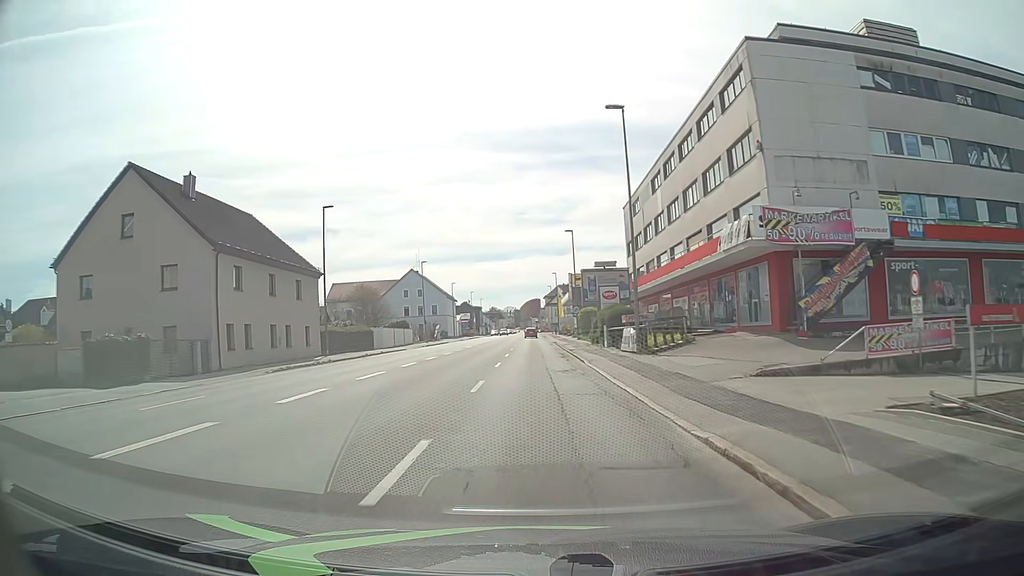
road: tertiary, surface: asphalt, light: Day
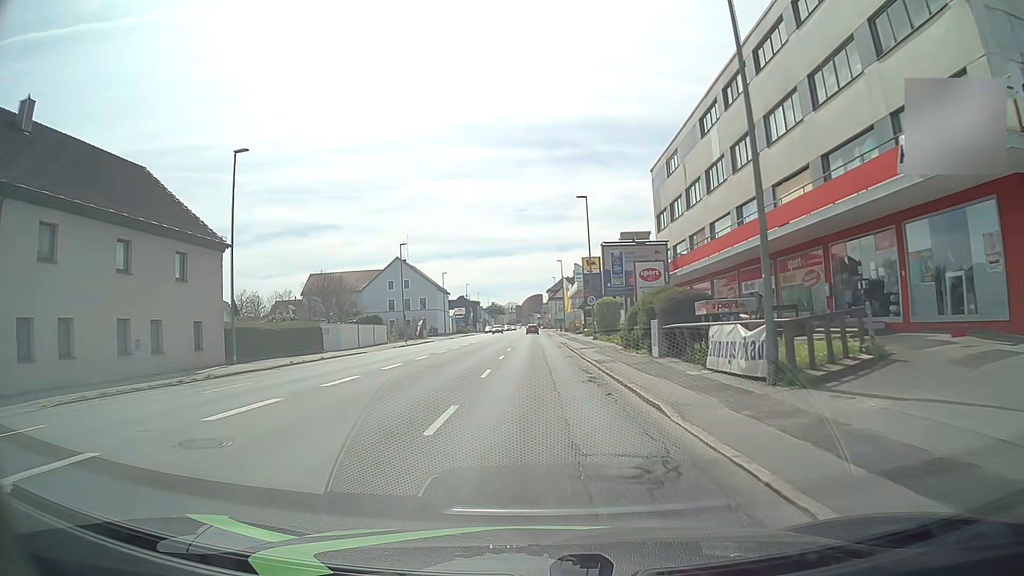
(0.0, +15.1) m; 0°
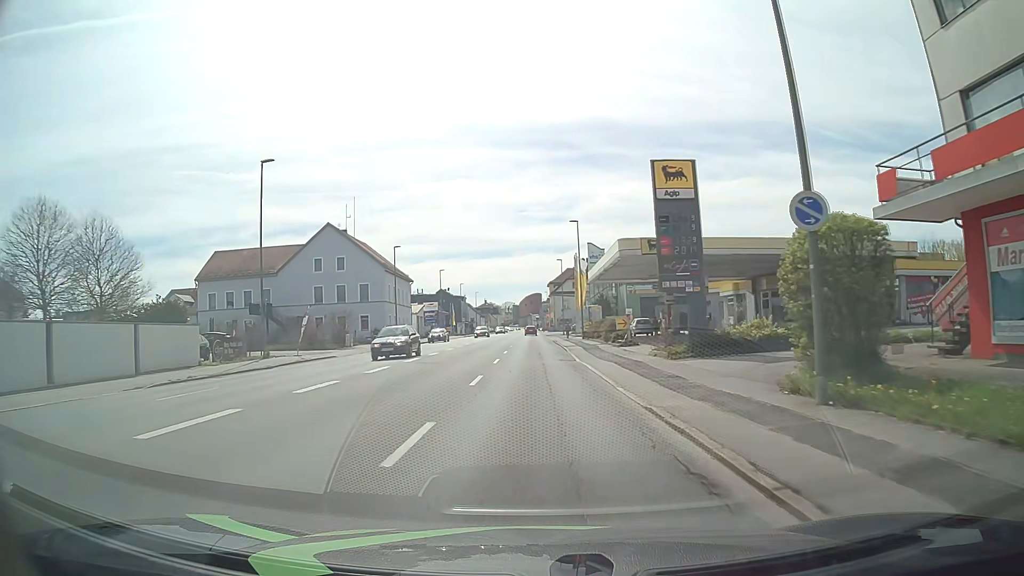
(-0.1, +38.0) m; 0°
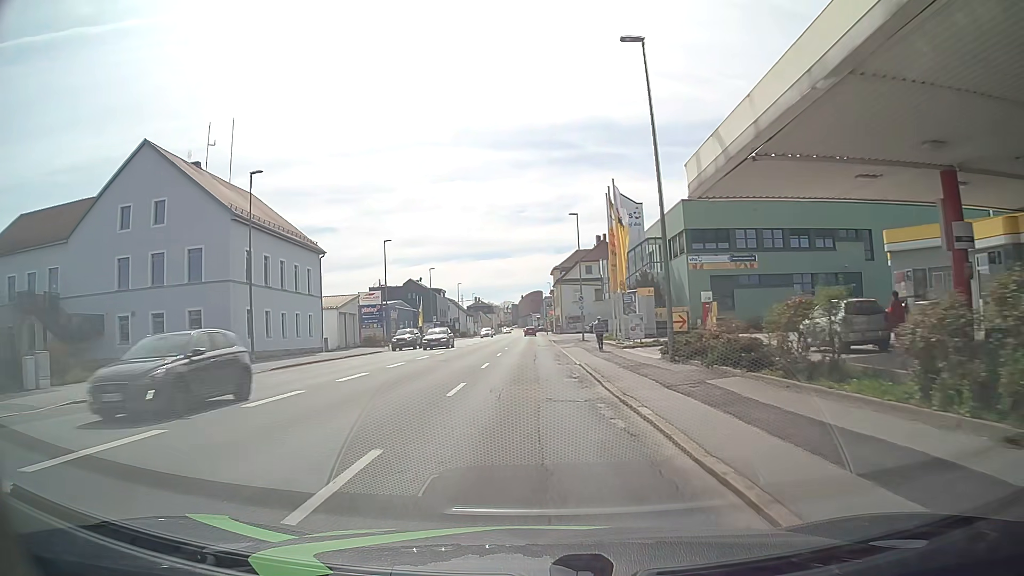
(+0.2, +38.2) m; 0°
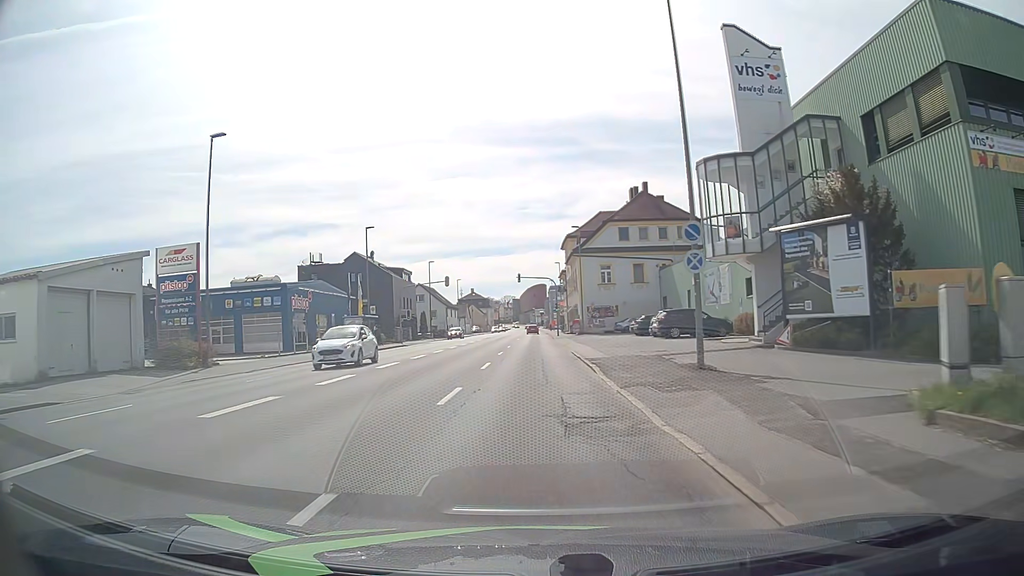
(-0.3, +38.1) m; 0°
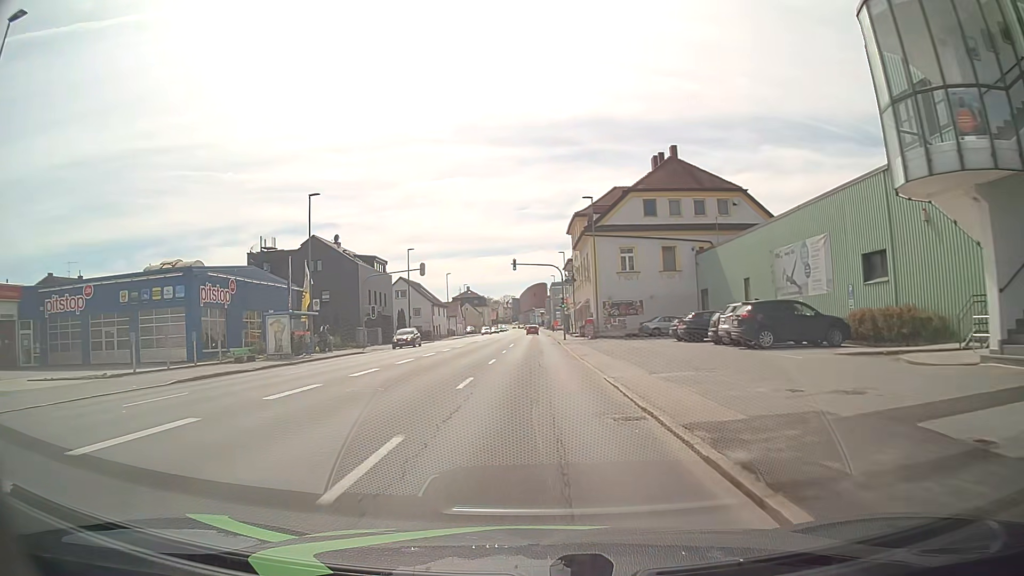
(-0.1, +15.2) m; -2°
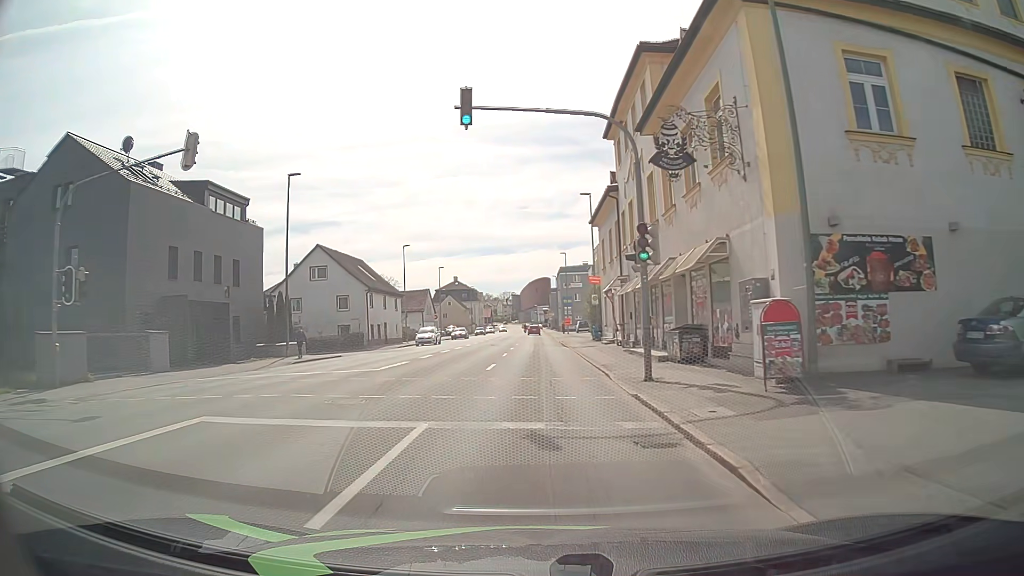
(+0.7, +38.1) m; +1°
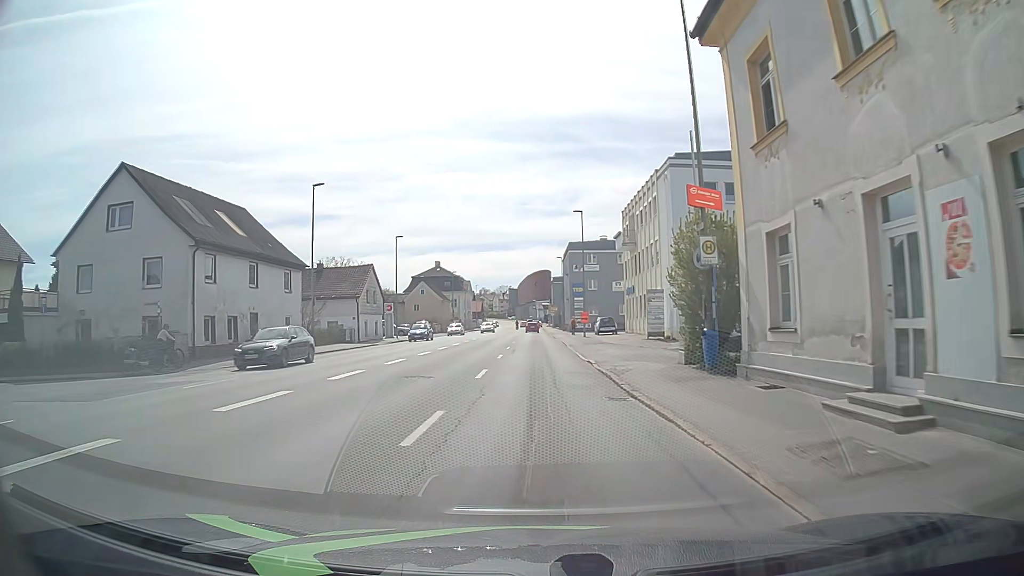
(-0.1, +30.6) m; 0°
(0, +10) (0, +20) (0, +30) (0, +40) (0, +50) (0, +60) (0, +70) (0, +80) (0, +90) (0, +100) m
